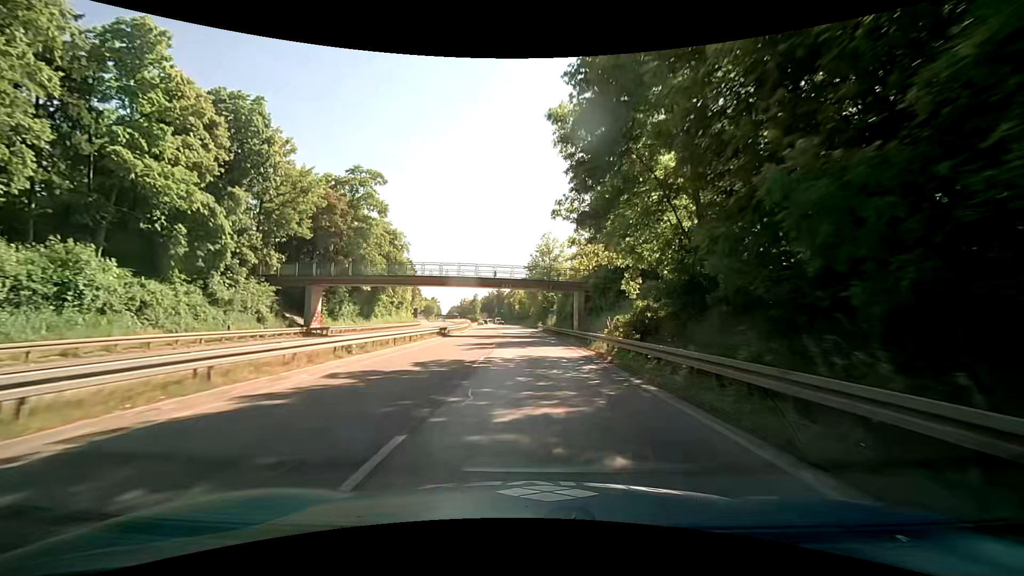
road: trunk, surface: asphalt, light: Day
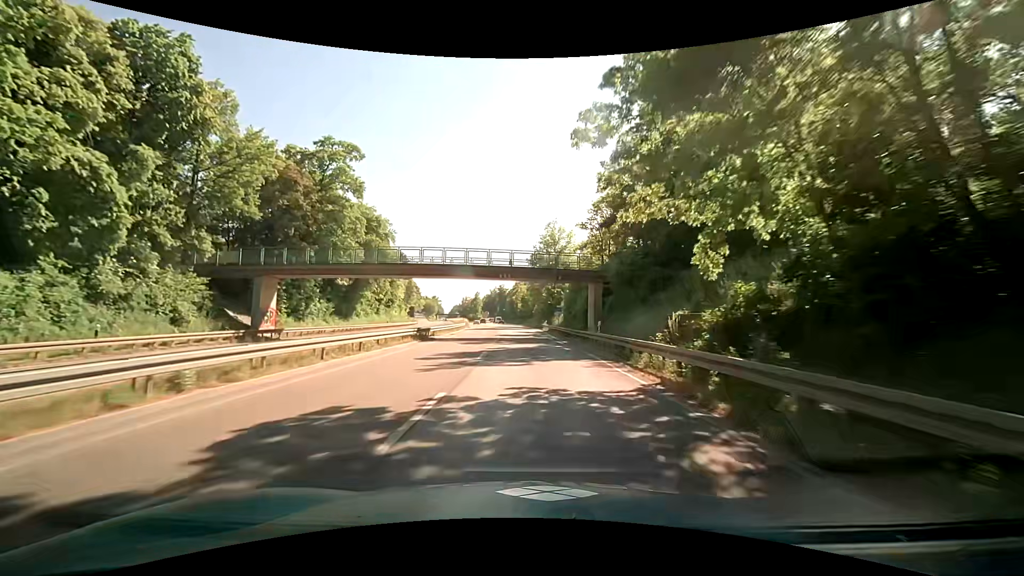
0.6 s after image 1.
(+0.1, +9.7) m; 0°
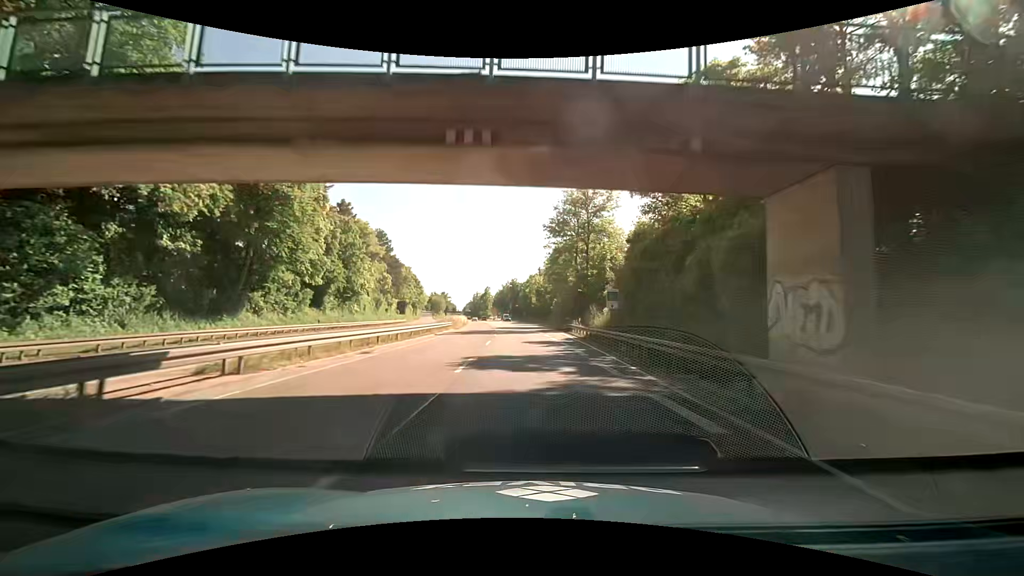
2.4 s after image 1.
(-0.3, +29.1) m; -1°
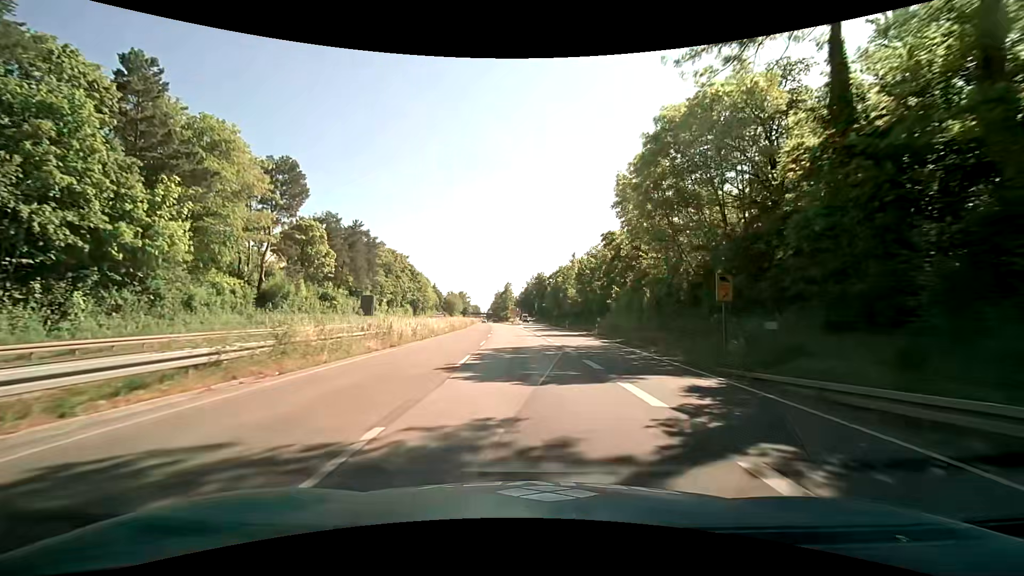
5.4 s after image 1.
(-1.4, +46.1) m; -4°
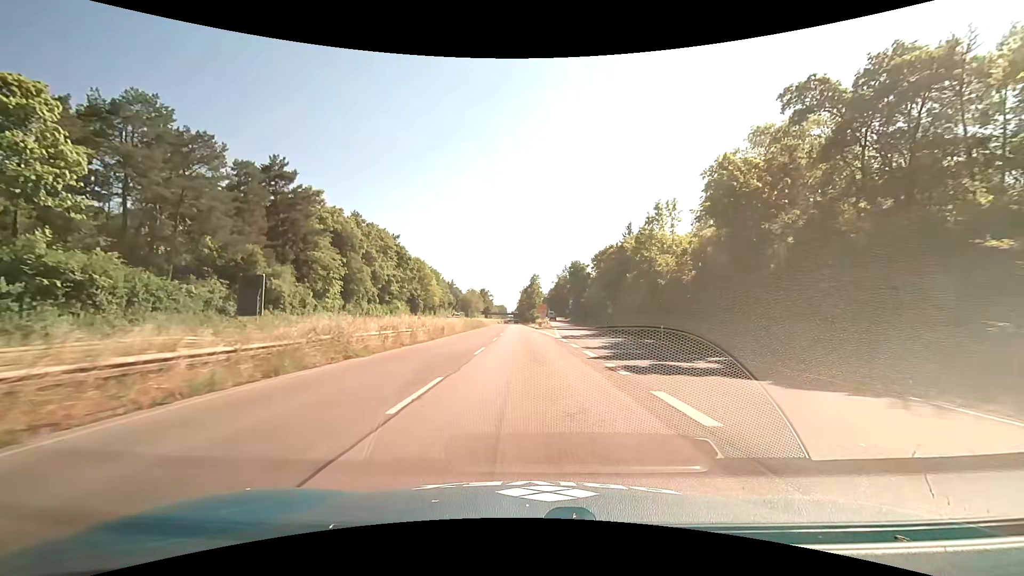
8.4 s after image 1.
(-1.2, +43.1) m; -3°
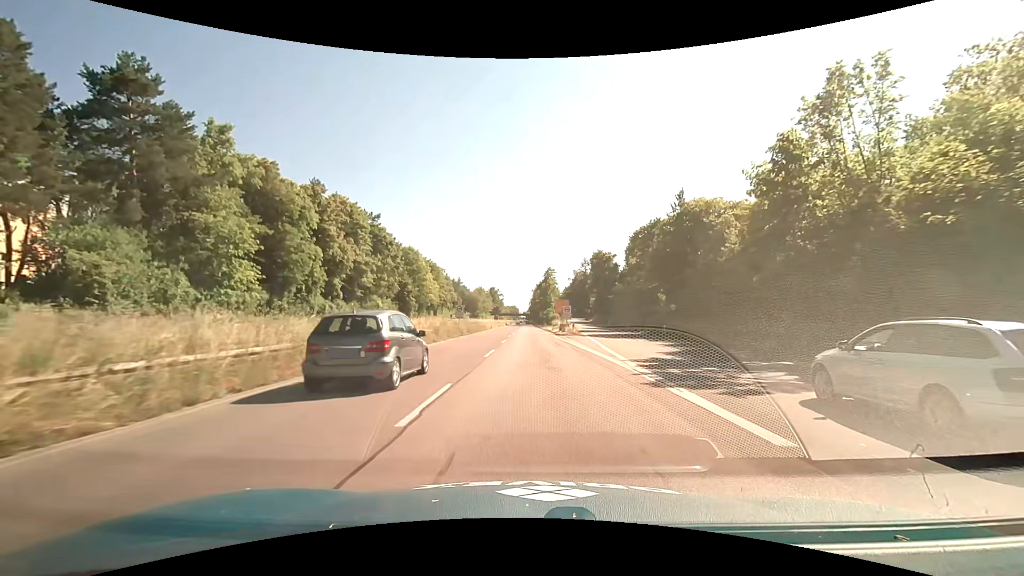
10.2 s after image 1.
(-0.3, +24.9) m; -1°
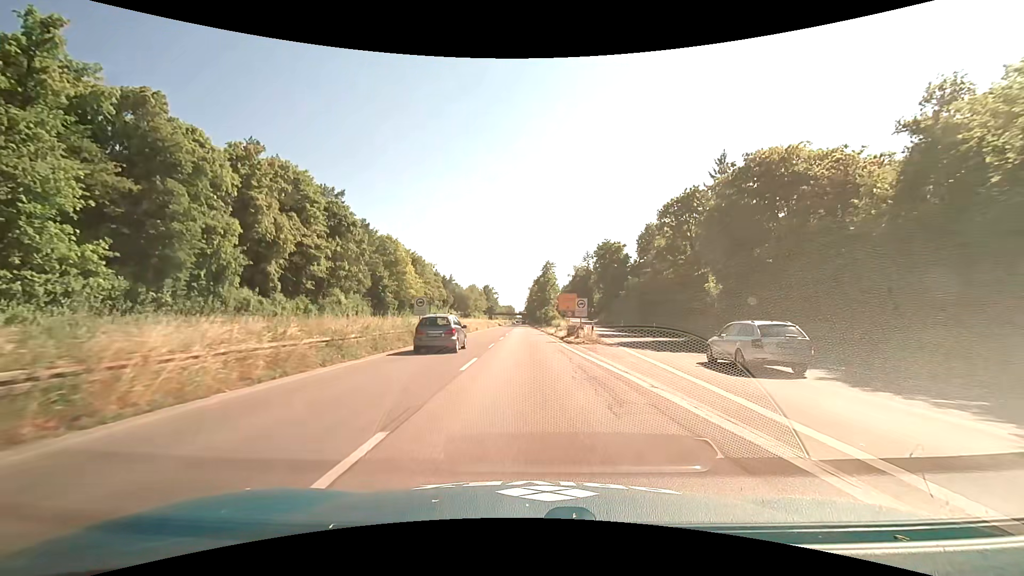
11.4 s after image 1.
(0.0, +16.8) m; 0°
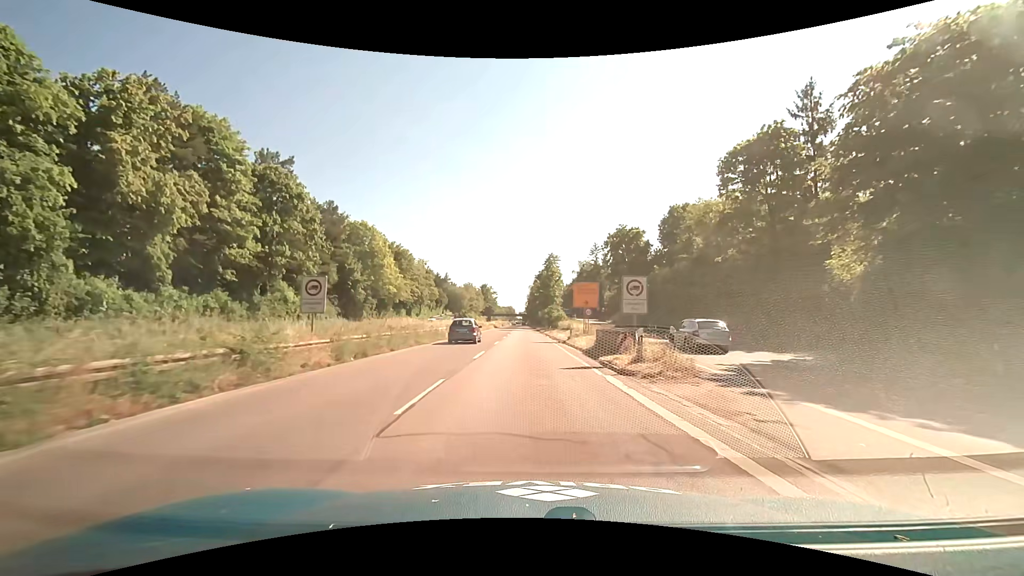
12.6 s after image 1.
(+0.1, +17.0) m; +1°
(0, +10) (0, +20) (0, +30) (-1, +40) (-1, +50) (-1, +60) (-1, +70) (-1, +80) (-1, +90) (-1, +100) m
